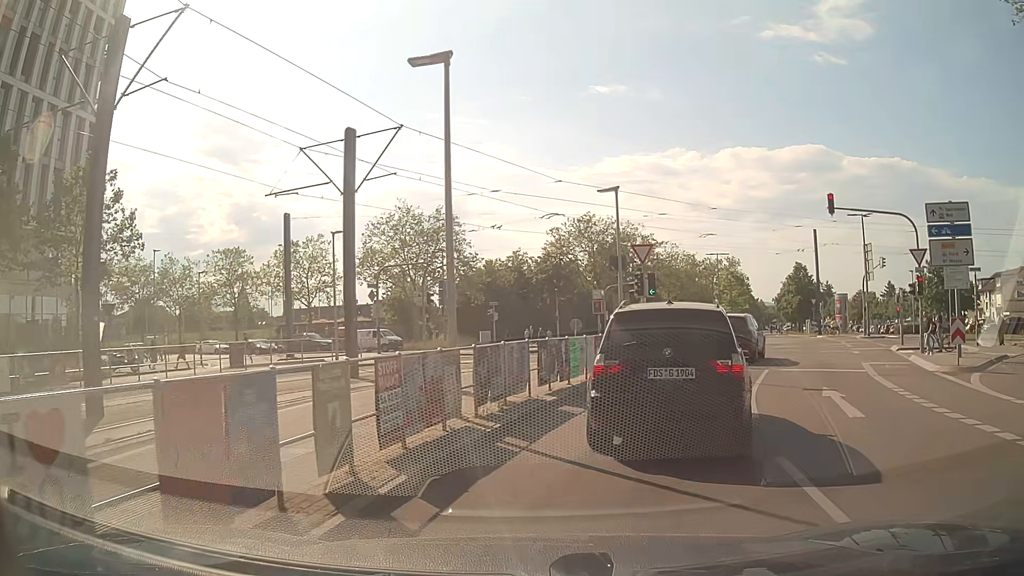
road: secondary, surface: asphalt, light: Day
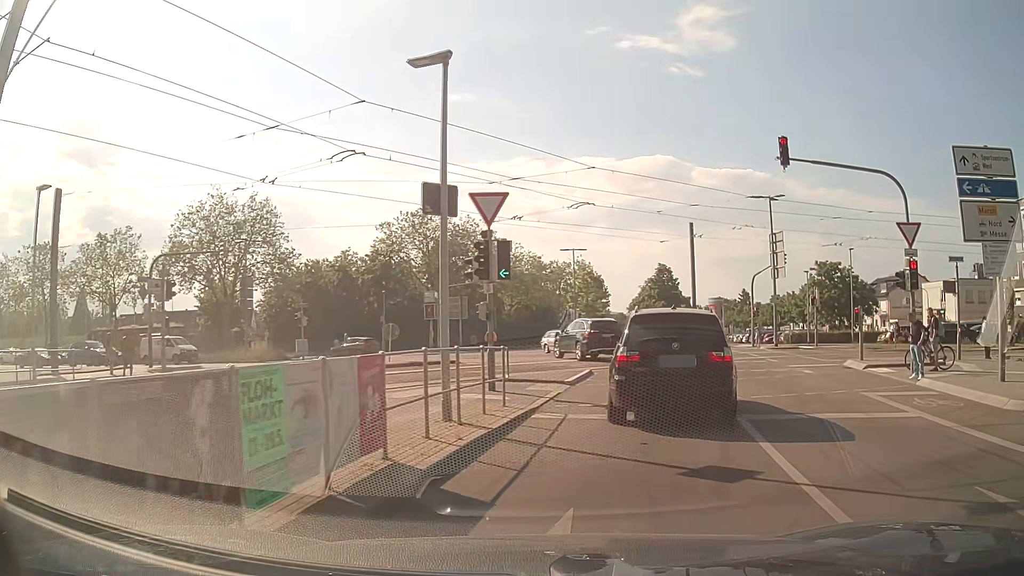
(+0.6, +10.5) m; +11°
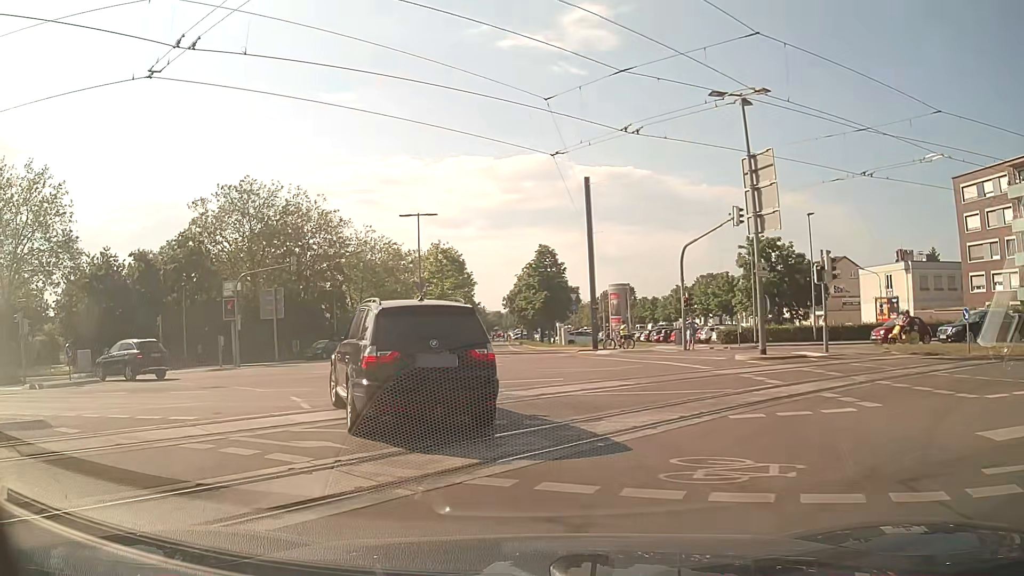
(+2.5, +16.9) m; +11°
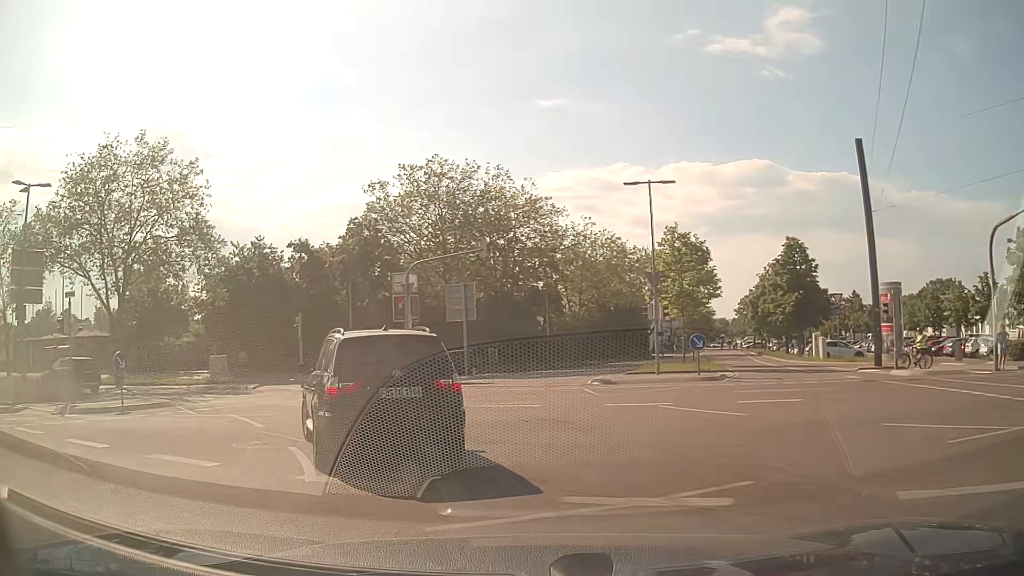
(-1.6, +10.0) m; -19°
